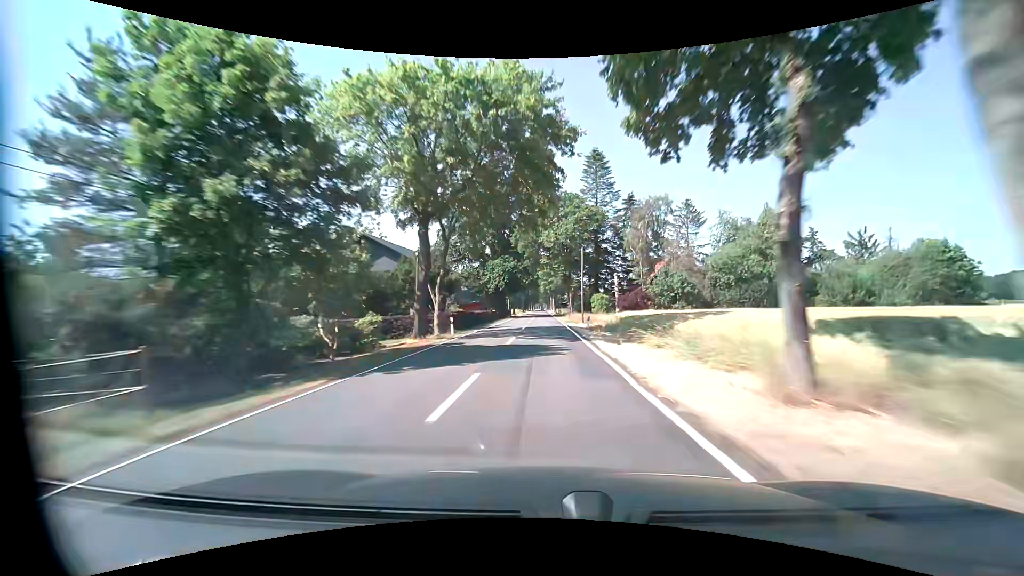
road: tertiary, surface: asphalt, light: Day
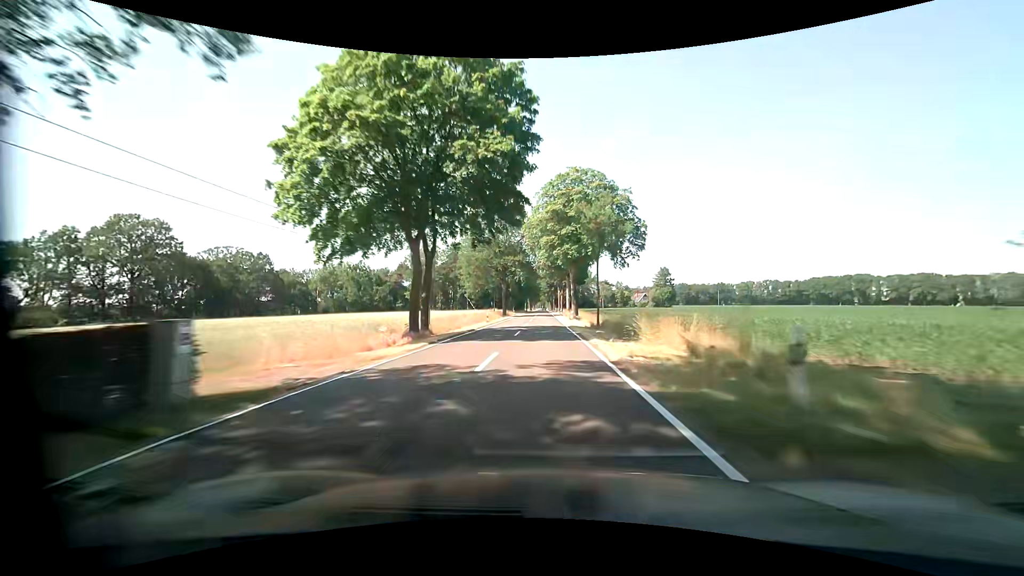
(-0.3, +83.0) m; 0°
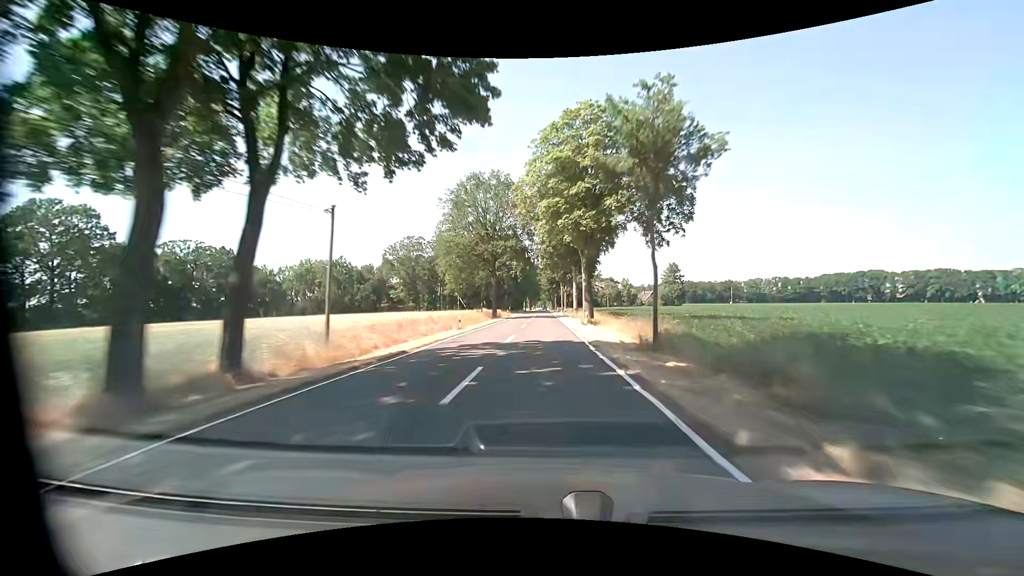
(0.0, +16.6) m; 0°
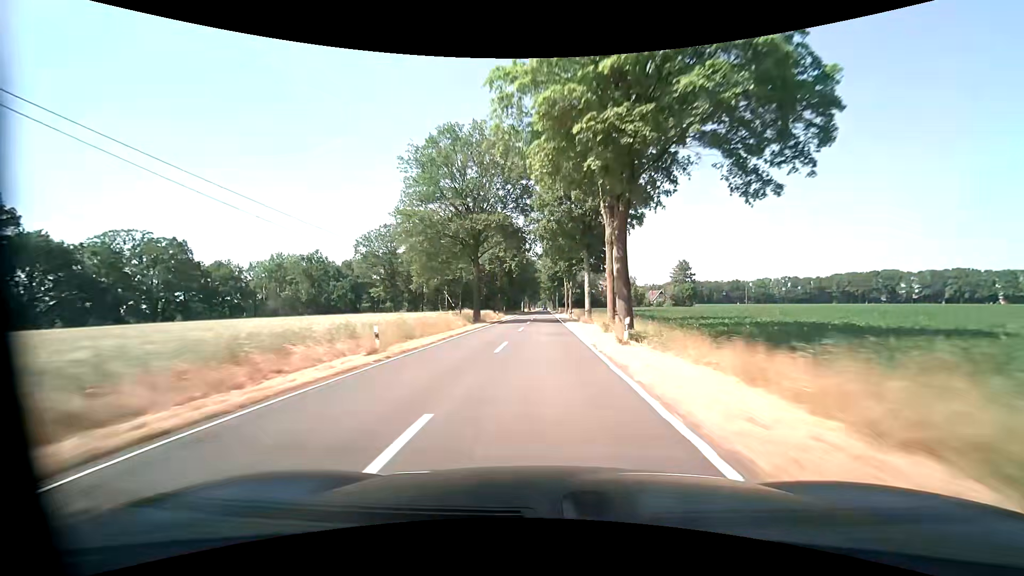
(0.0, +16.6) m; 0°
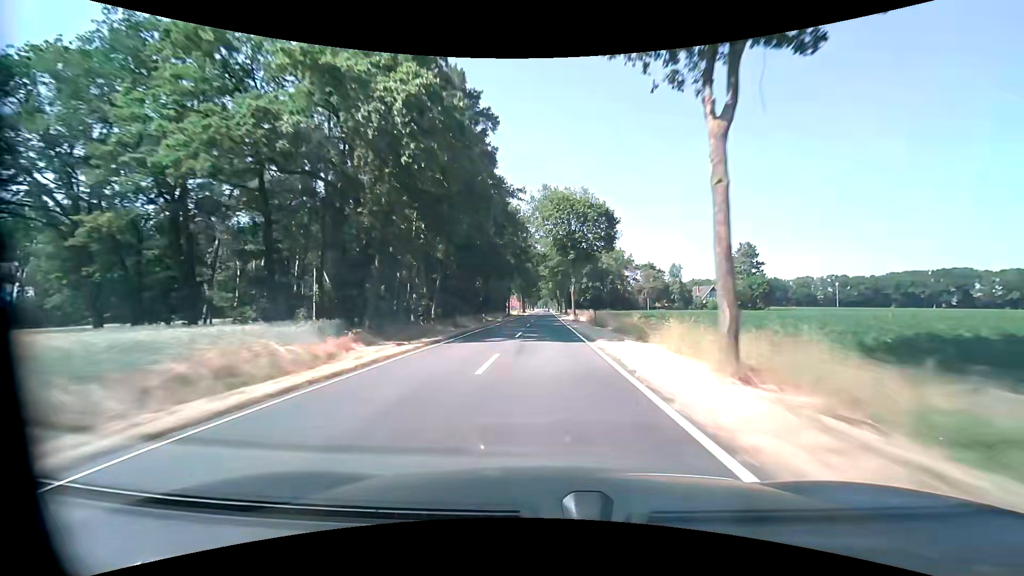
(-0.1, +66.4) m; 0°
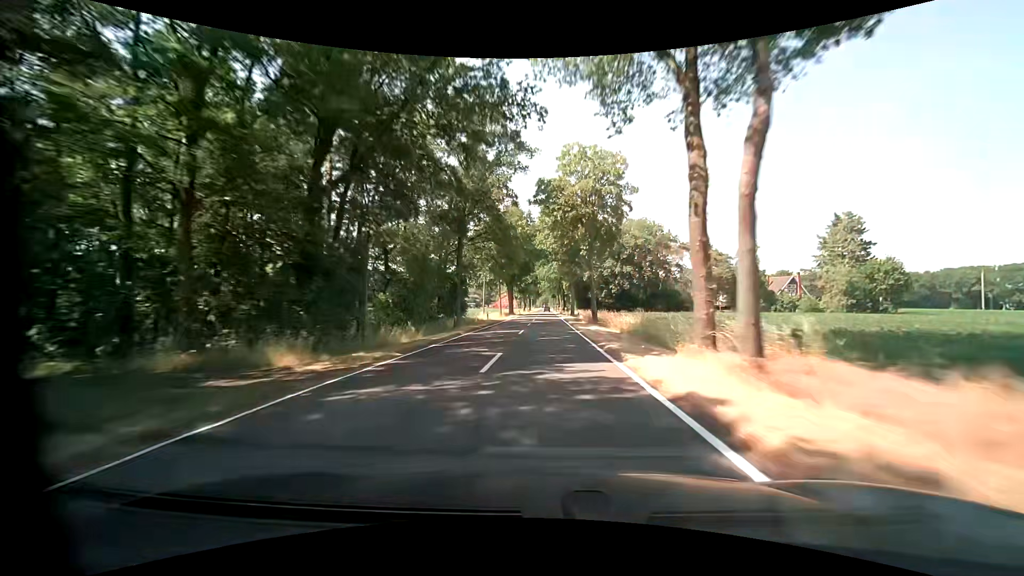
(+0.1, +49.8) m; 0°
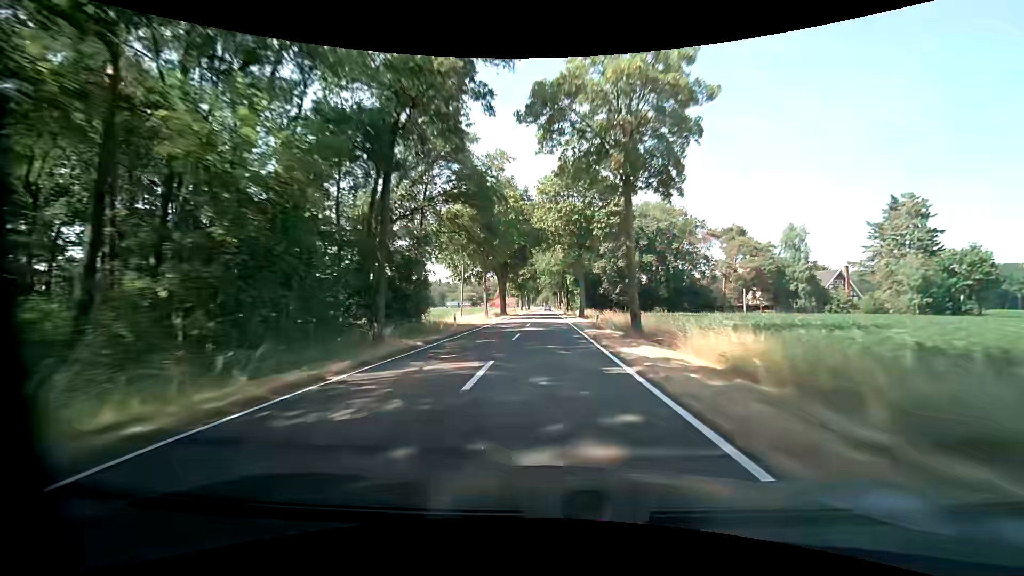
(0.0, +16.5) m; 0°
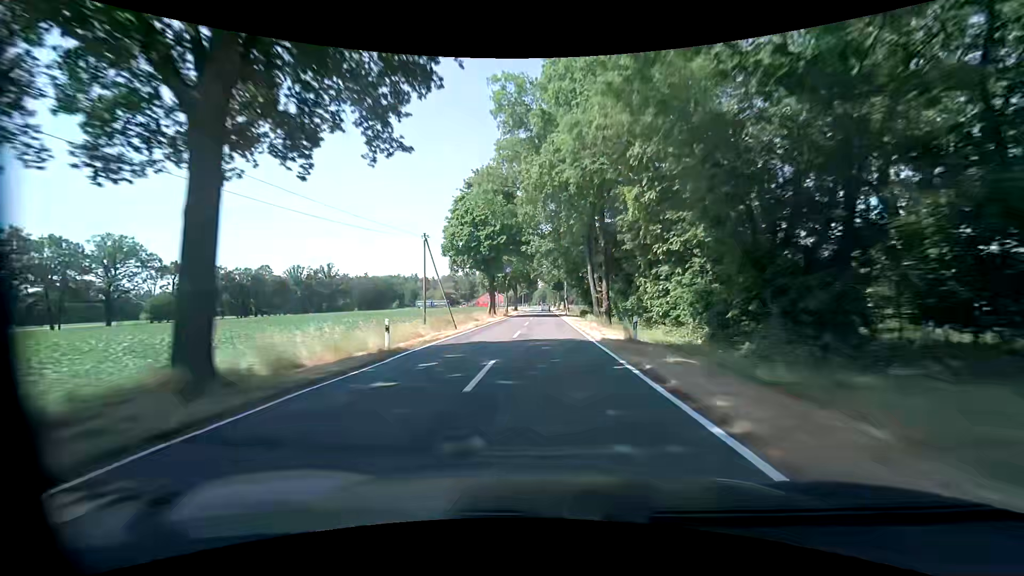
(0.0, +61.8) m; 0°
(0, +10) (0, +20) (0, +30) (0, +40) (0, +50) (0, +60) (0, +70) (0, +80) (0, +90) (0, +100) m
